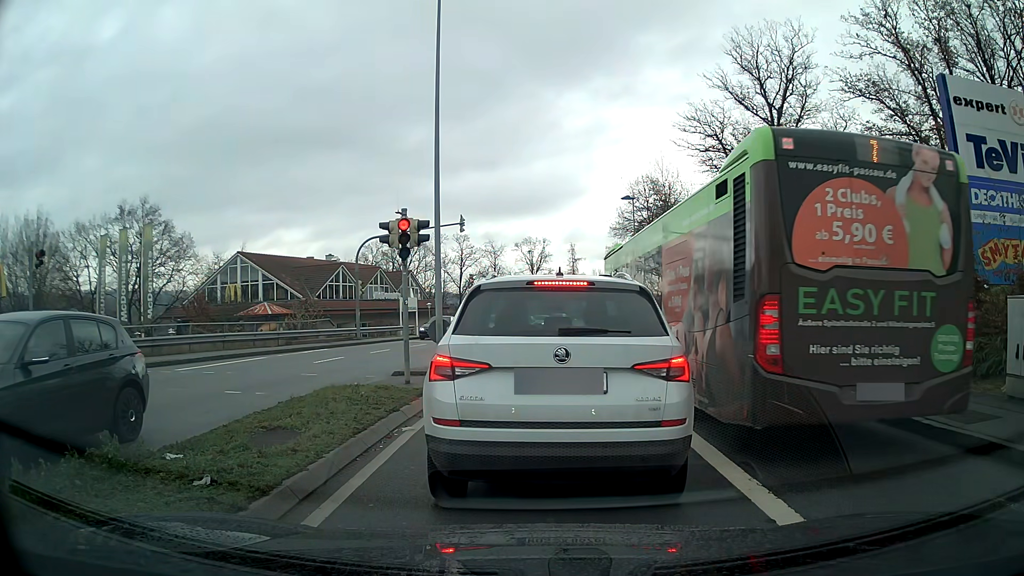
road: tertiary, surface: asphalt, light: Day
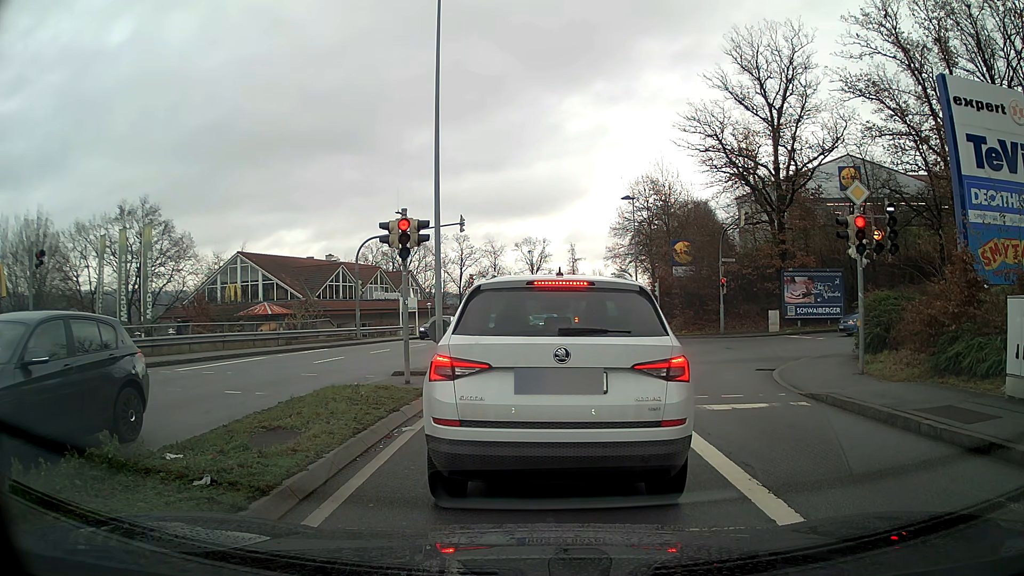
(0.0, 0.0) m; 0°
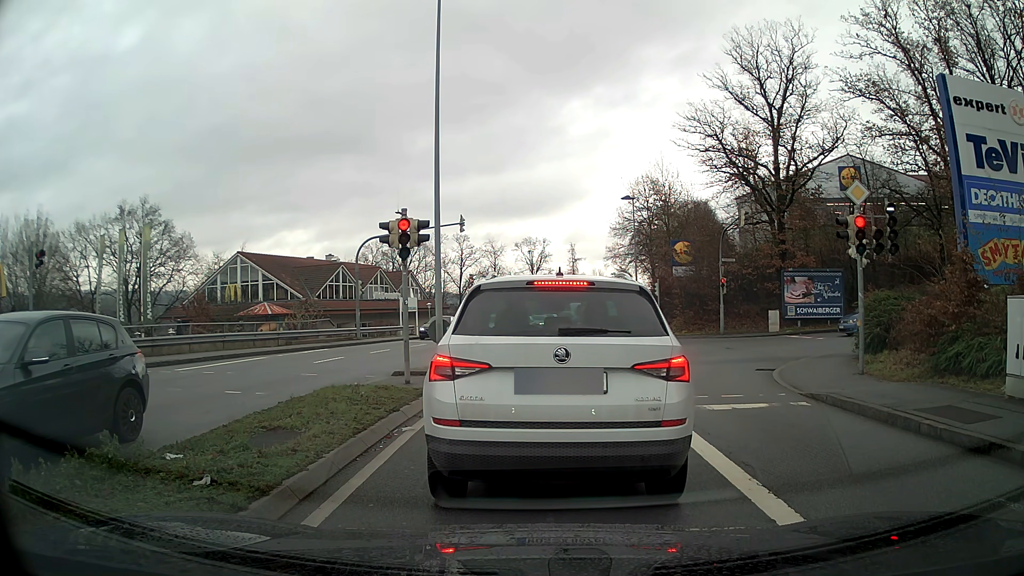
(0.0, 0.0) m; 0°
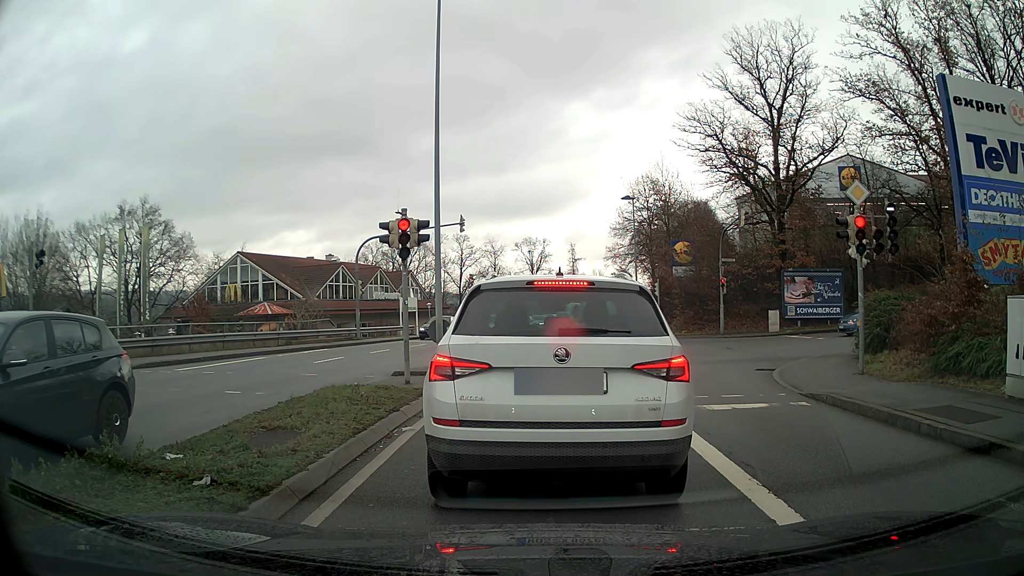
(0.0, 0.0) m; 0°
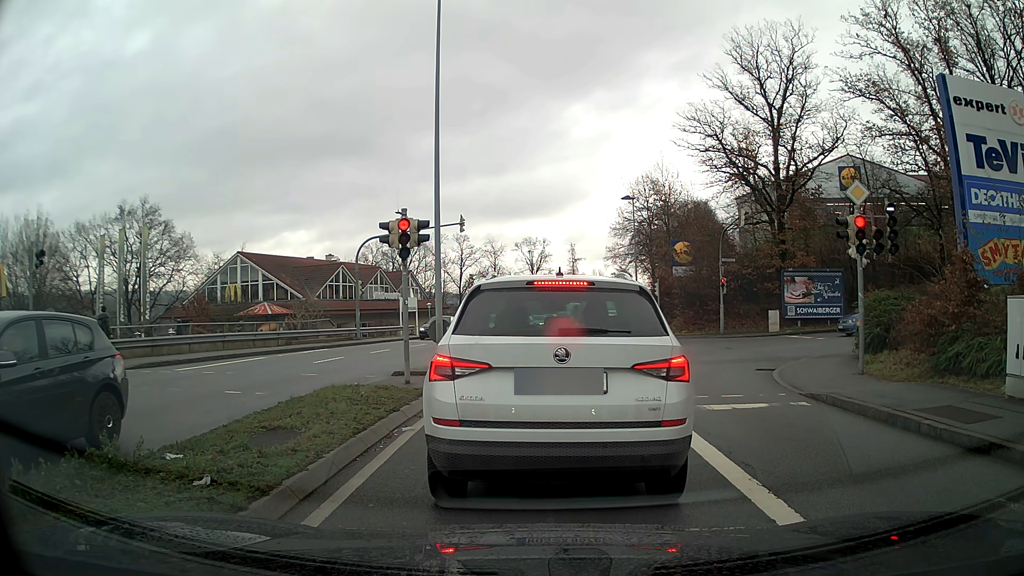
(0.0, 0.0) m; 0°
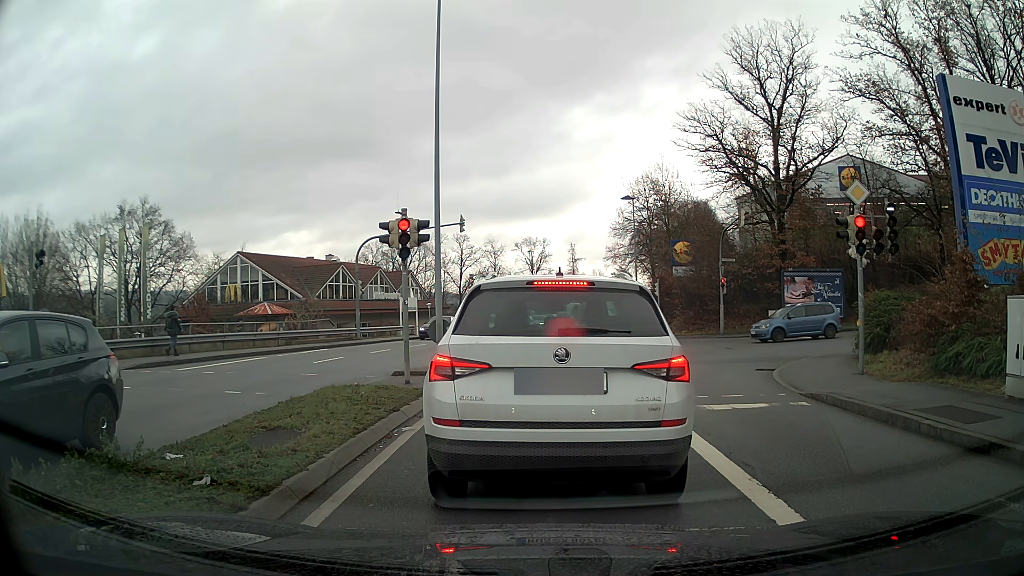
(0.0, 0.0) m; 0°
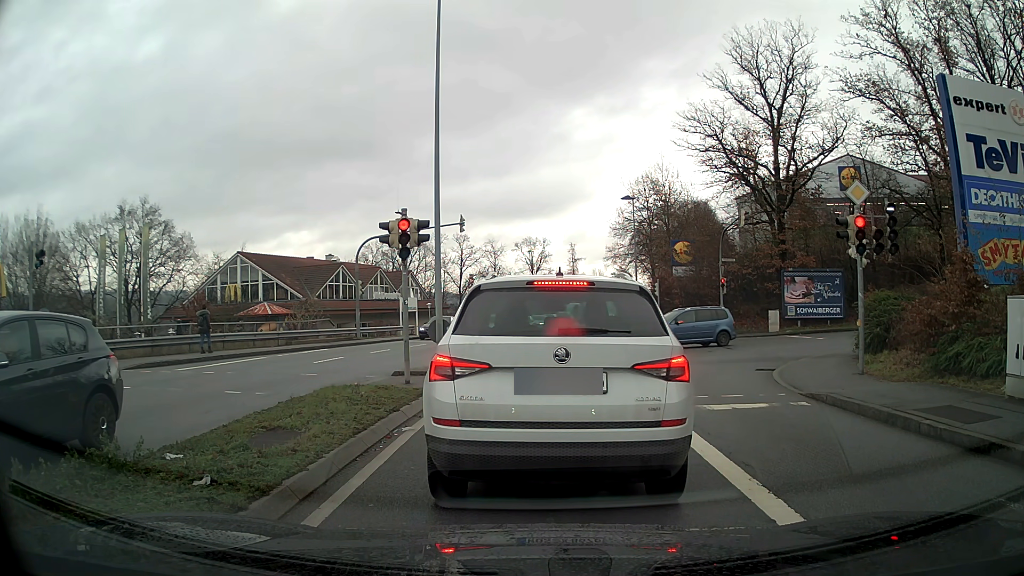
(0.0, 0.0) m; 0°
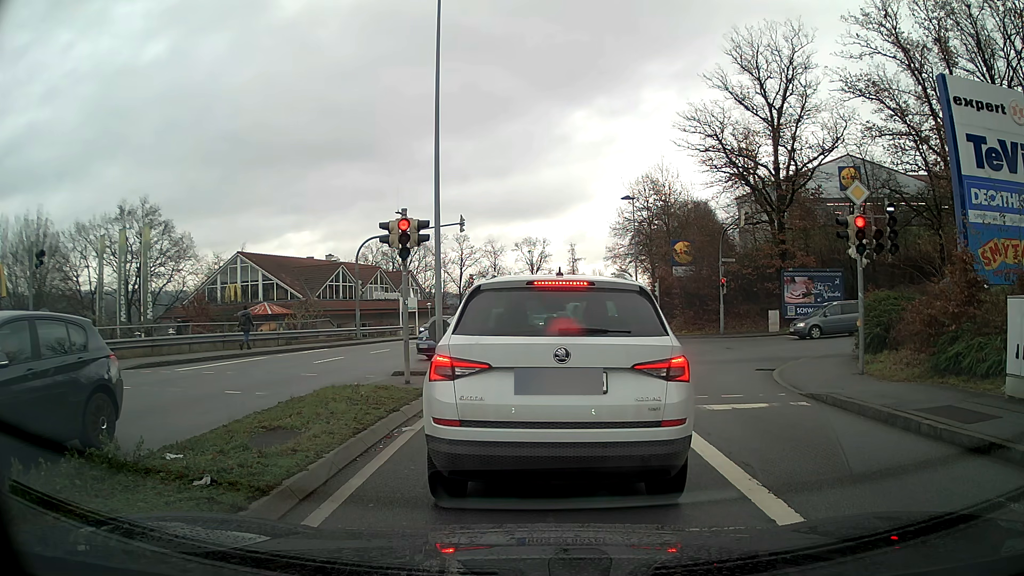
(0.0, 0.0) m; 0°
